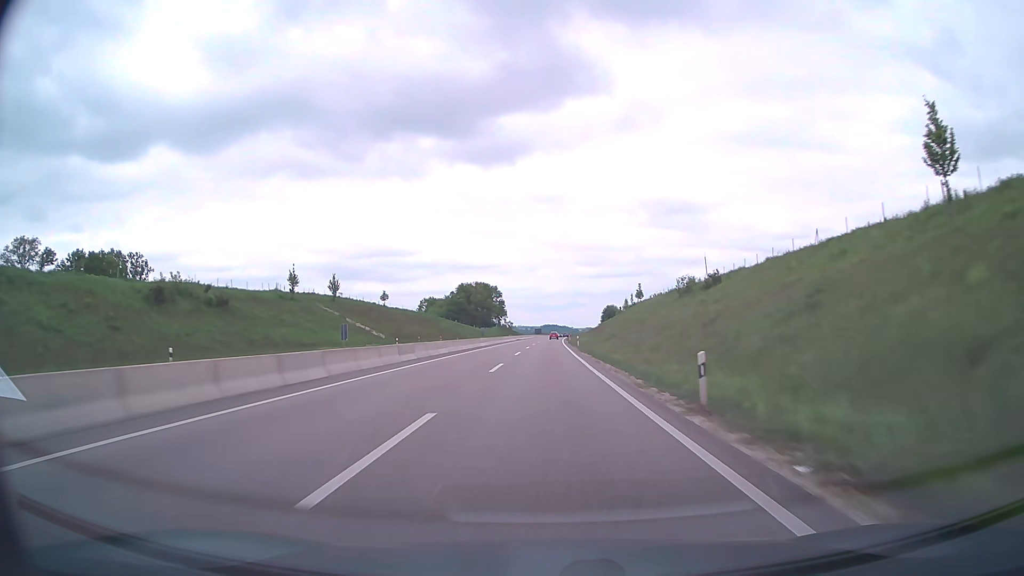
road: trunk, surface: asphalt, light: Day
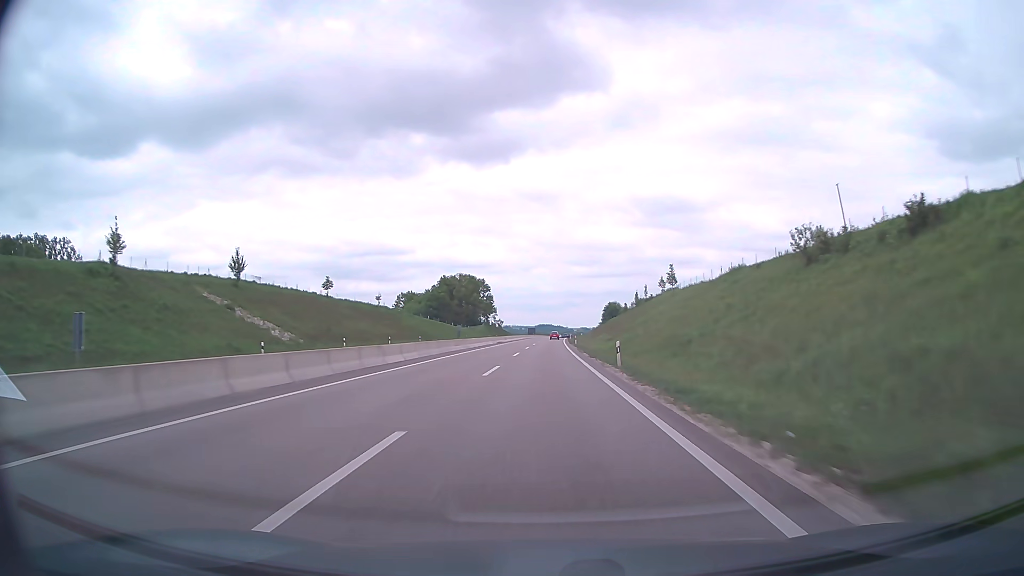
(+0.1, +38.1) m; 0°
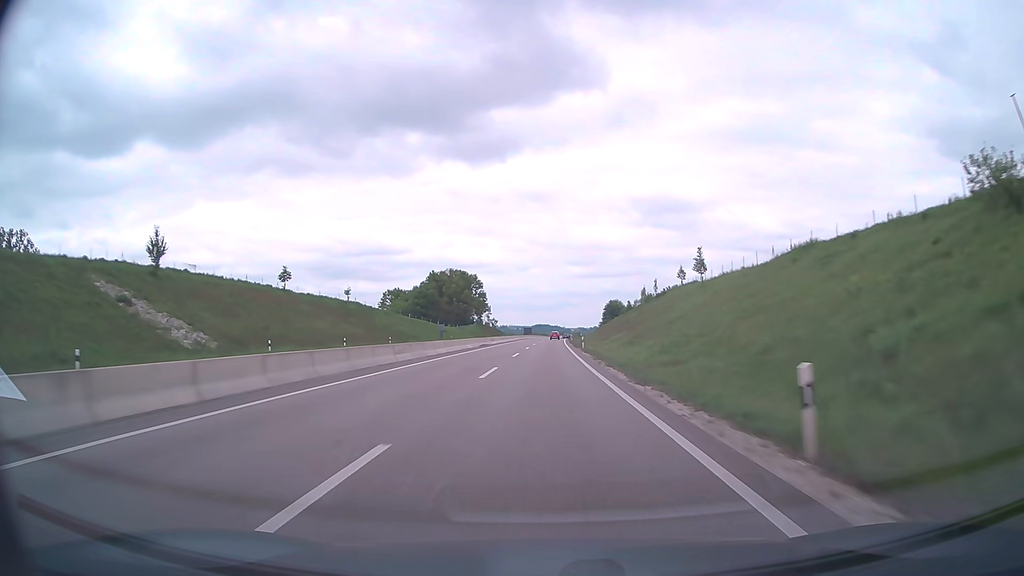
(0.0, +19.0) m; 0°
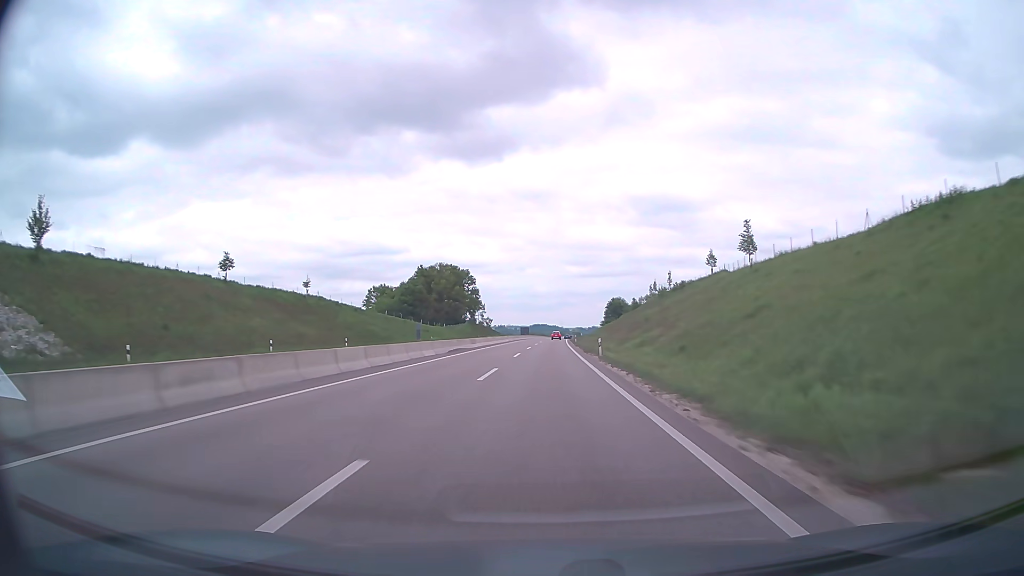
(0.0, +19.0) m; 0°
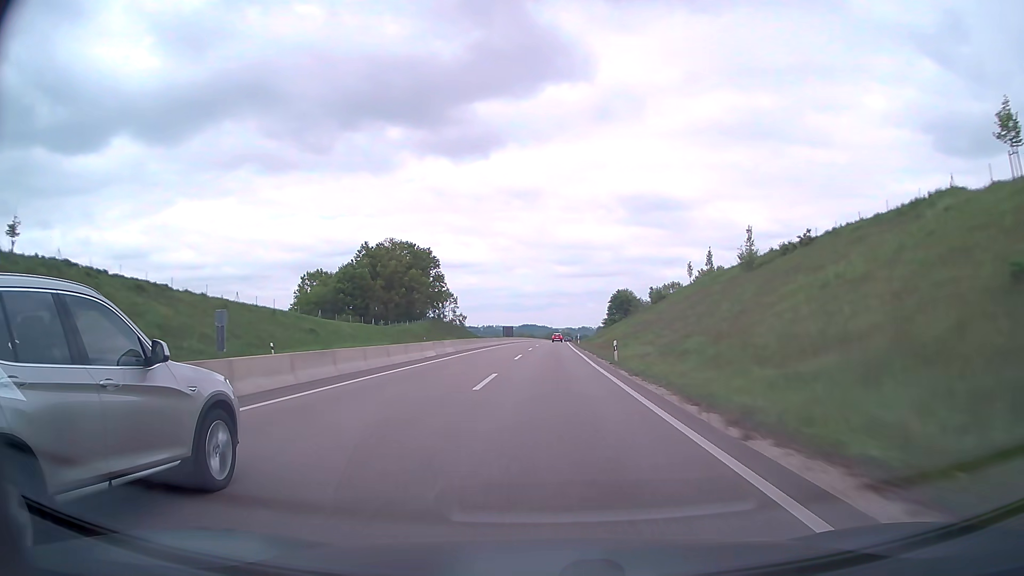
(+0.4, +57.1) m; +1°
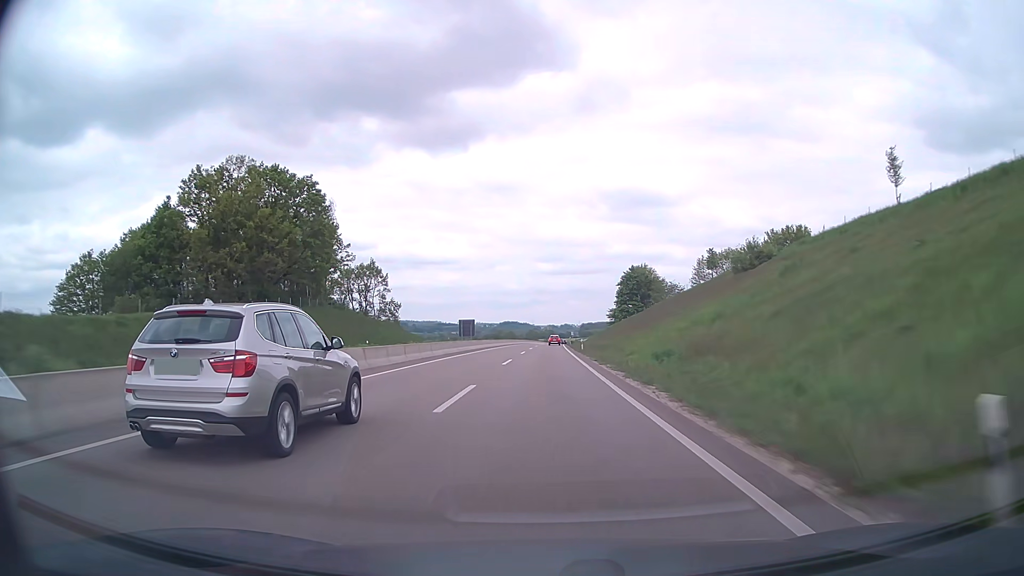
(+1.1, +76.3) m; +1°
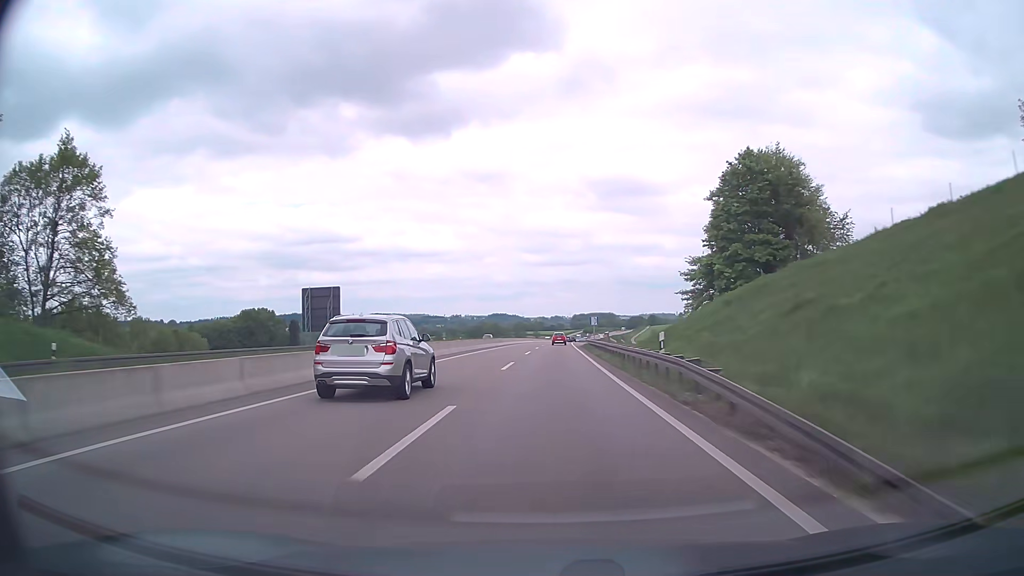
(+1.2, +95.1) m; +1°
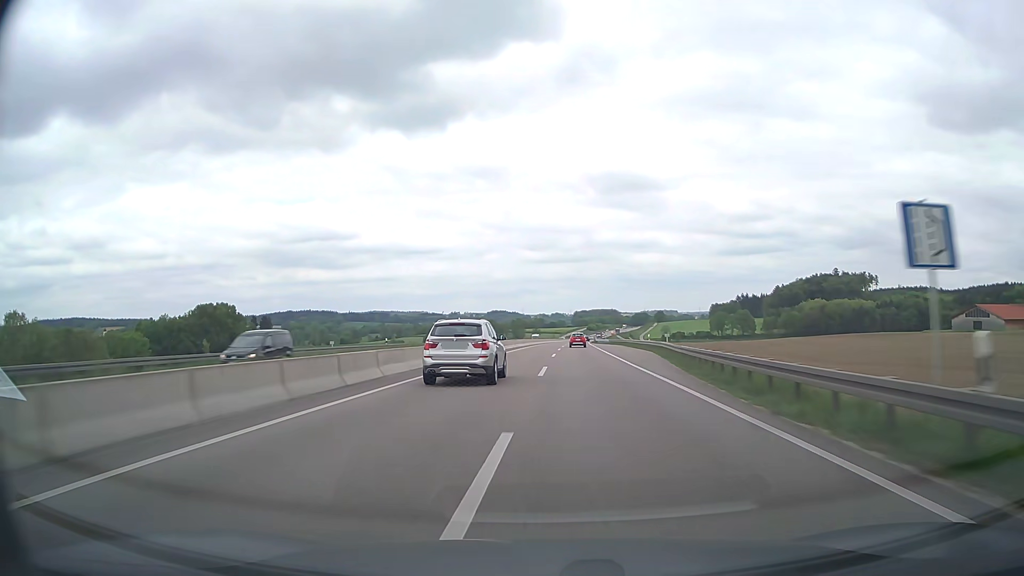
(-0.1, +57.0) m; 0°
(0, +10) (0, +20) (0, +30) (0, +40) (0, +50) (+1, +60) (+1, +70) (+1, +80) (+2, +90) (+2, +100) m
